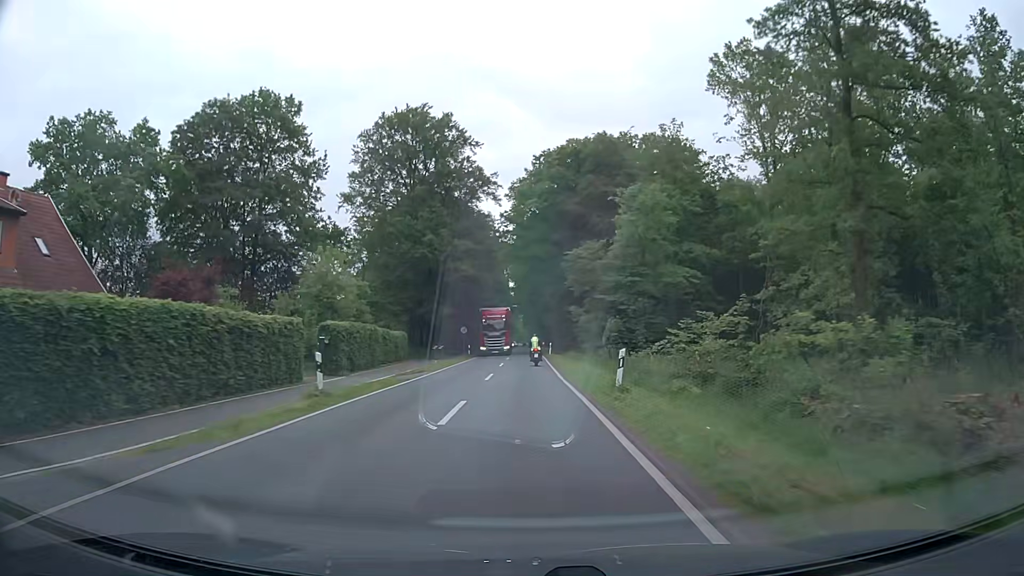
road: secondary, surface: asphalt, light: Day
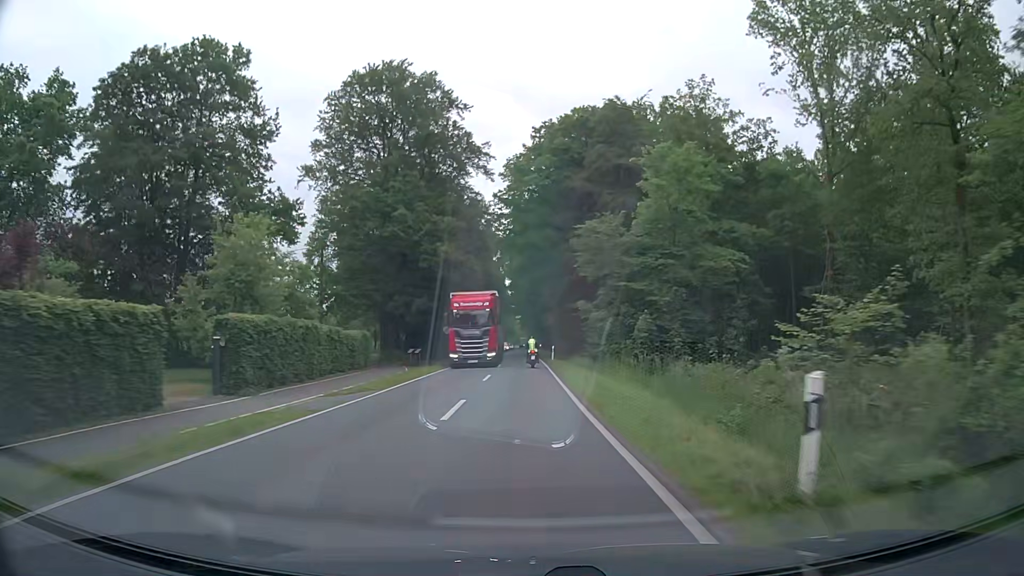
(+0.1, +11.0) m; 0°
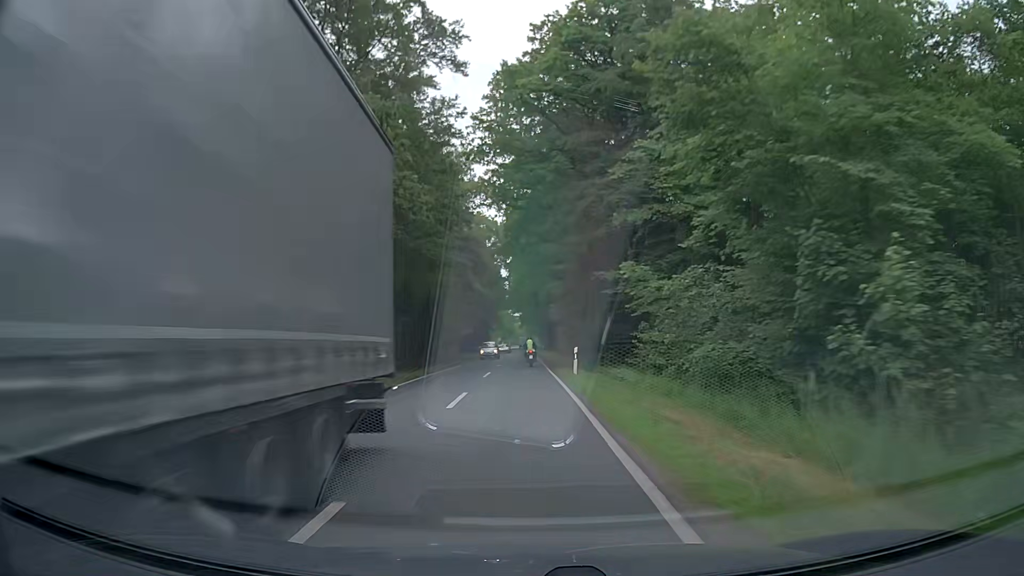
(+0.1, +22.2) m; 0°
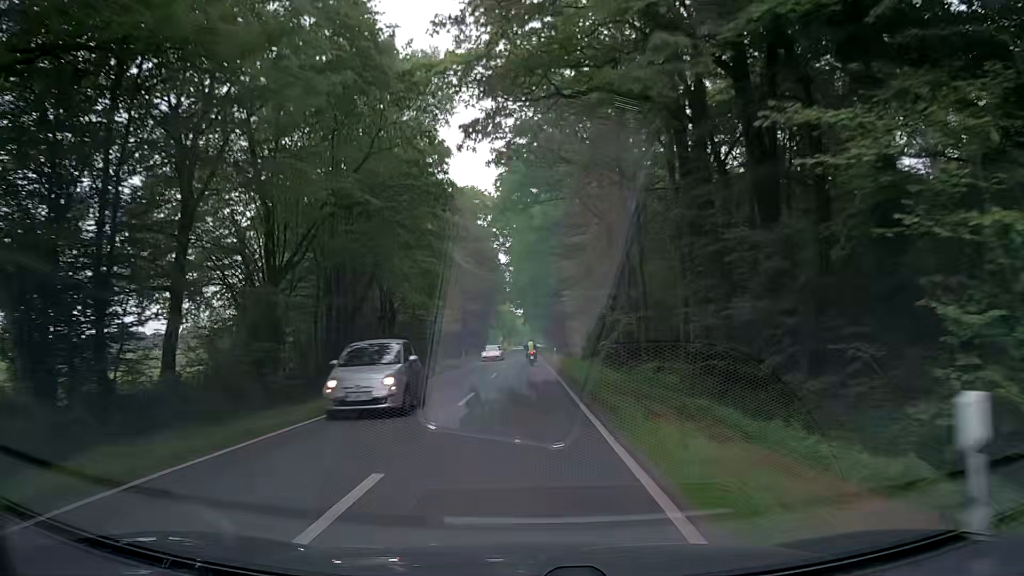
(-0.1, +22.6) m; 0°
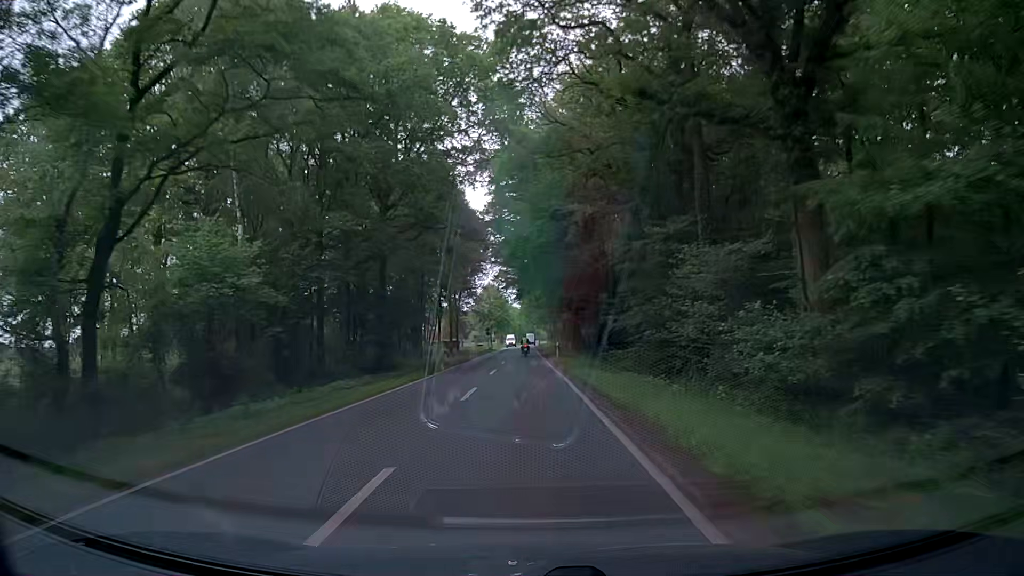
(-0.3, +59.8) m; 0°
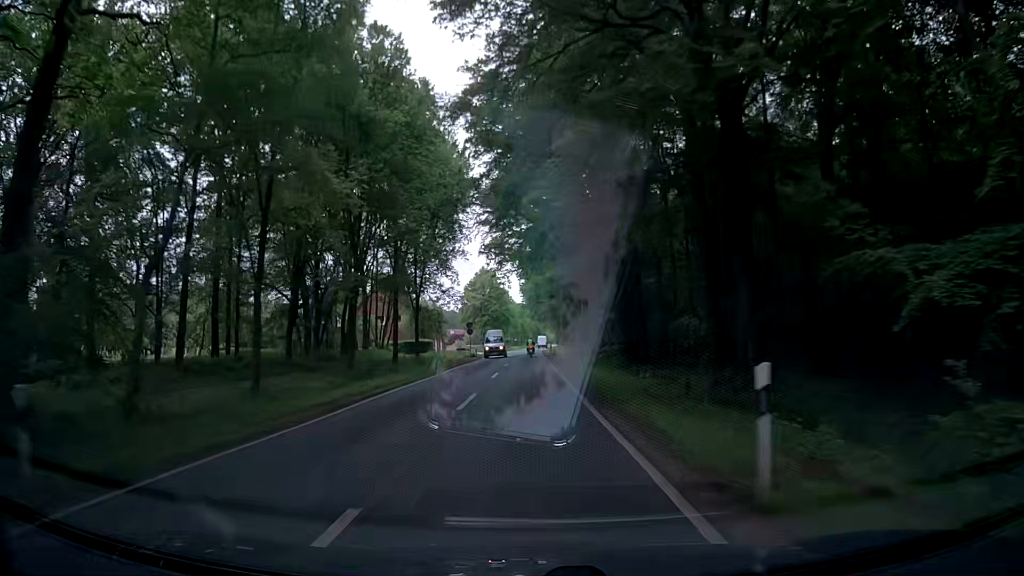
(-0.3, +37.8) m; 0°
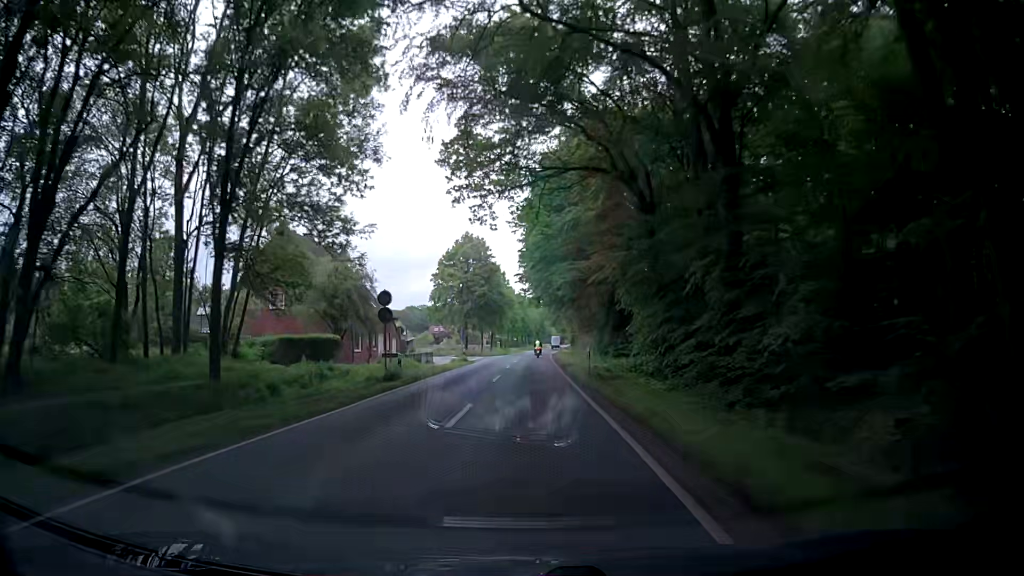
(-0.2, +38.7) m; 0°
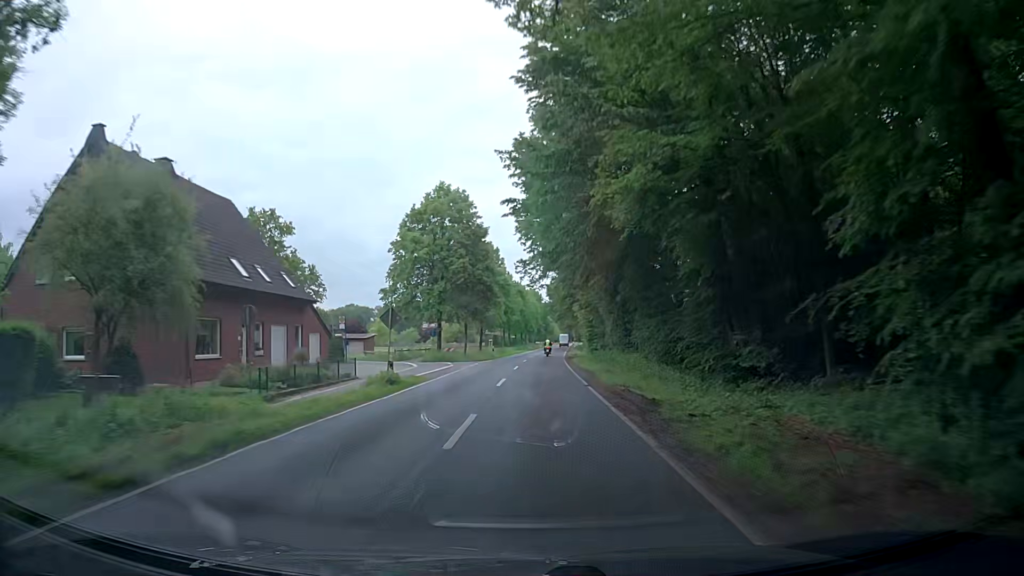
(-0.2, +26.0) m; 0°
(0, +10) (0, +20) (0, +30) (0, +40) (0, +50) (+1, +60) (+1, +70) (+2, +80) (+2, +90) (+3, +100) m
